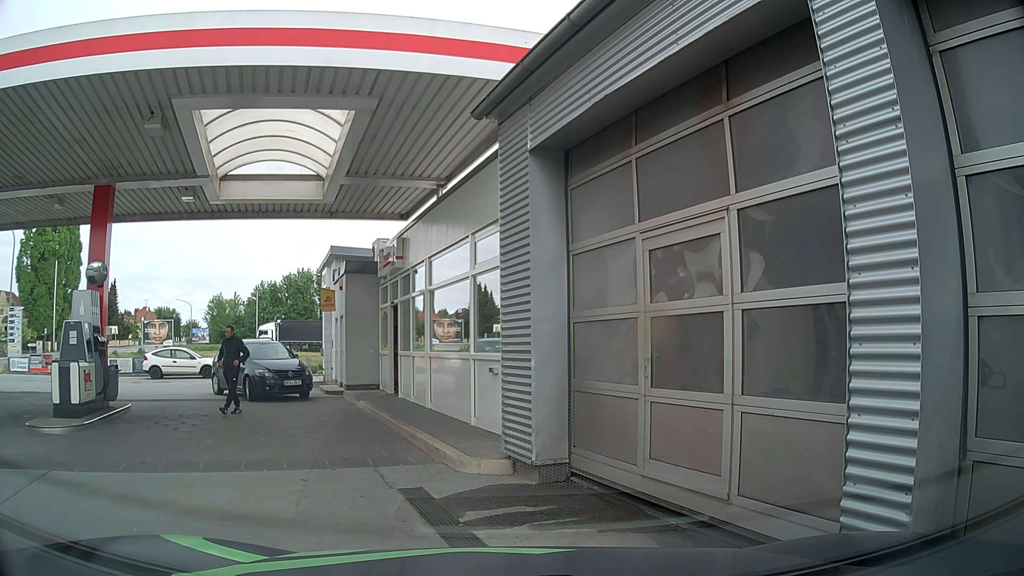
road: service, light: Day
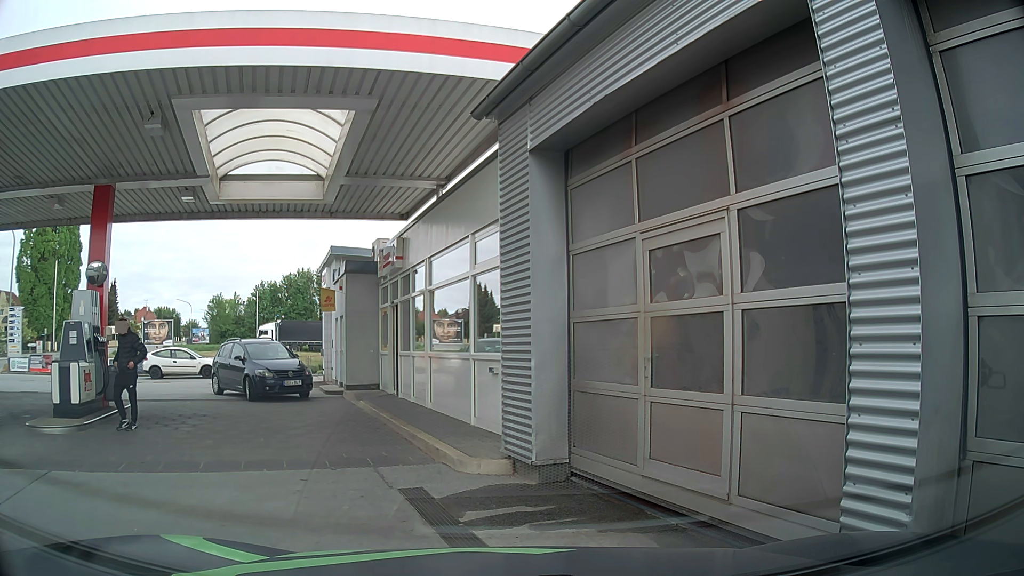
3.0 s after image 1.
(0.0, 0.0) m; 0°
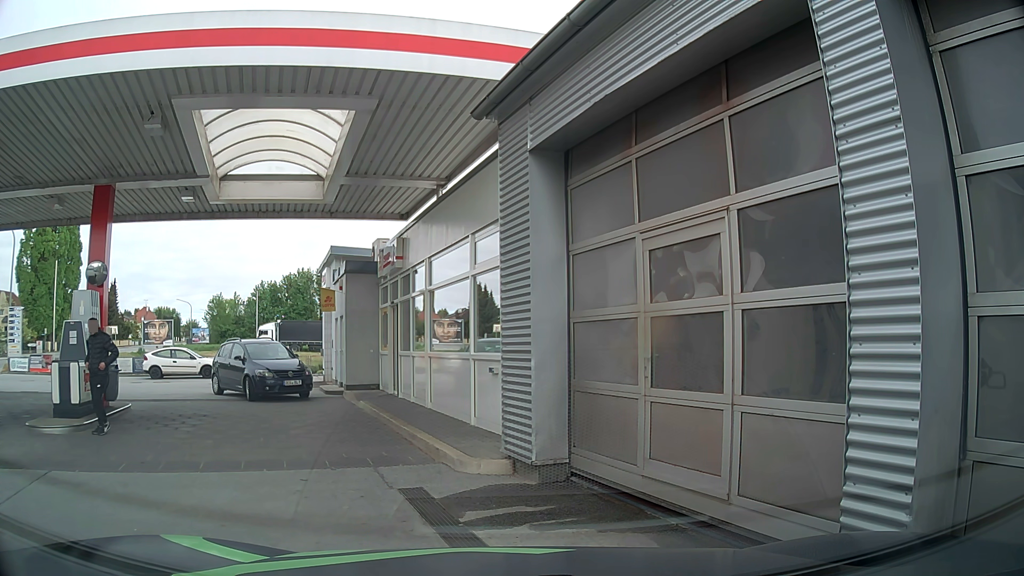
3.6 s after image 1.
(0.0, 0.0) m; 0°
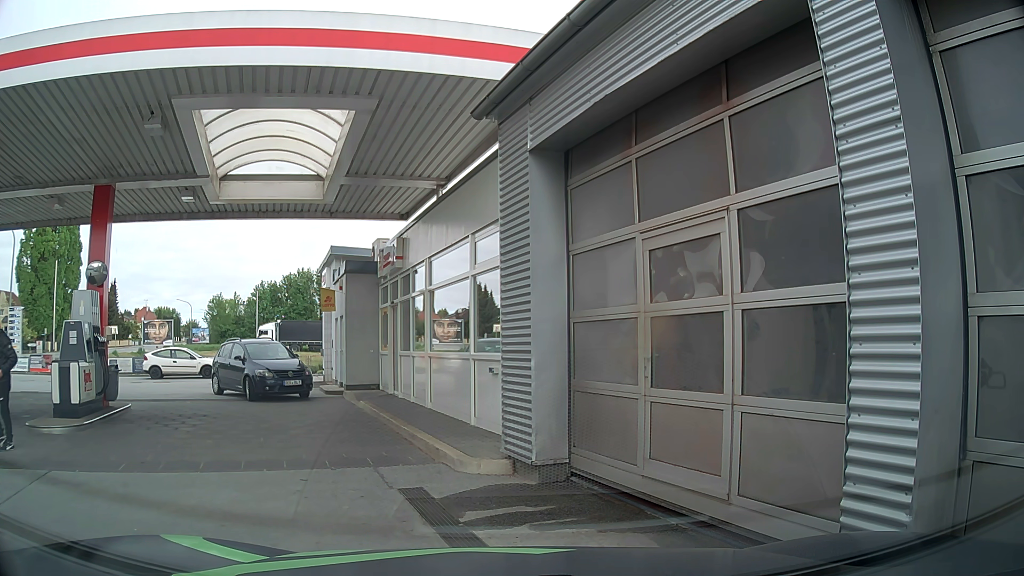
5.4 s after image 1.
(0.0, 0.0) m; 0°
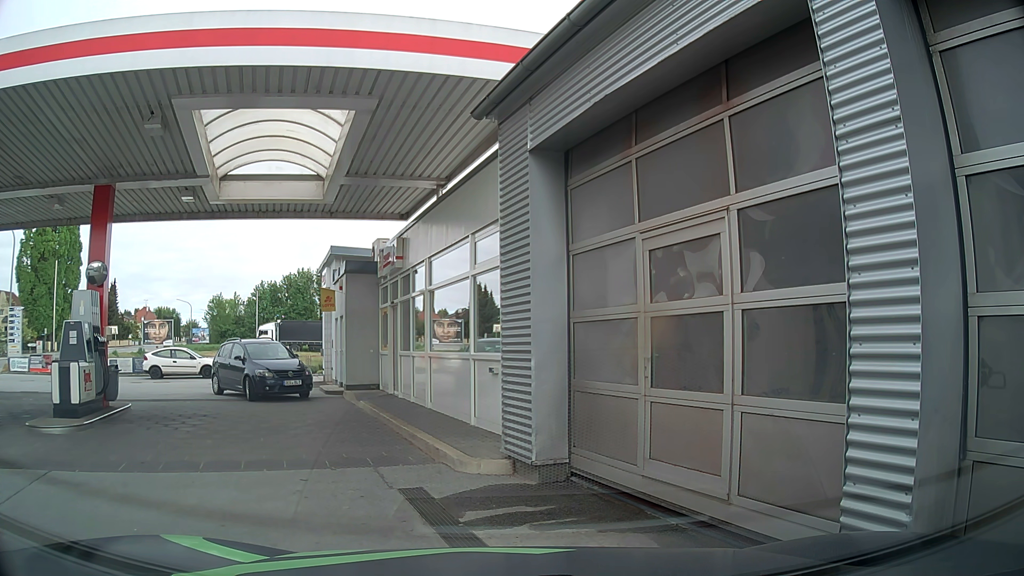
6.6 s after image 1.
(0.0, 0.0) m; 0°
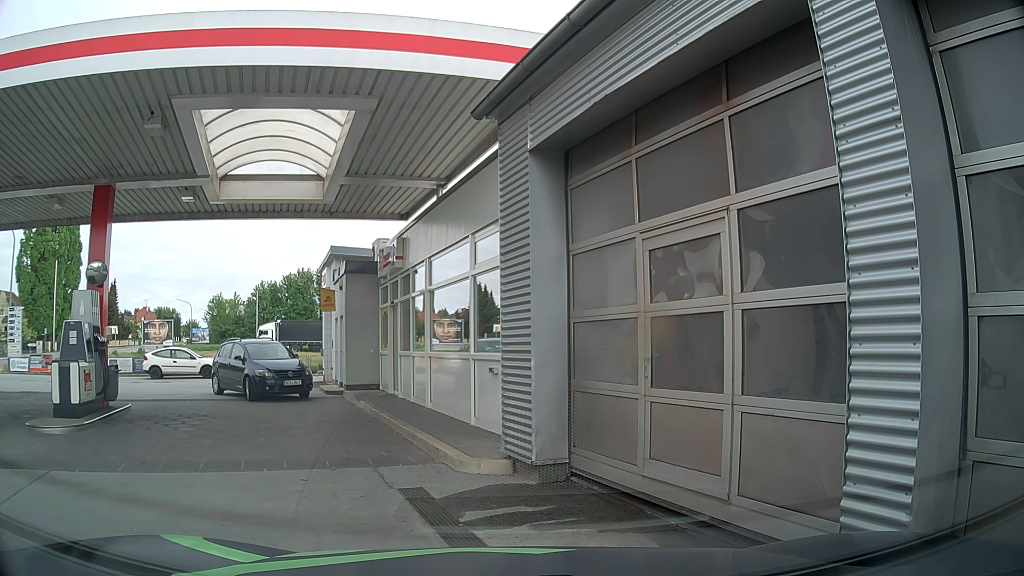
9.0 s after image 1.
(0.0, 0.0) m; 0°
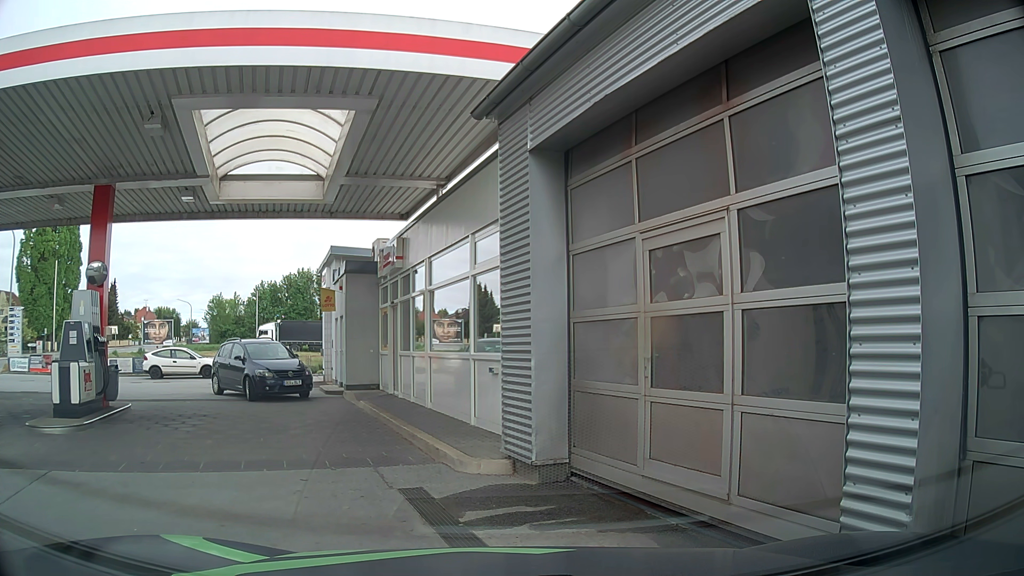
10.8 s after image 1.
(0.0, 0.0) m; 0°
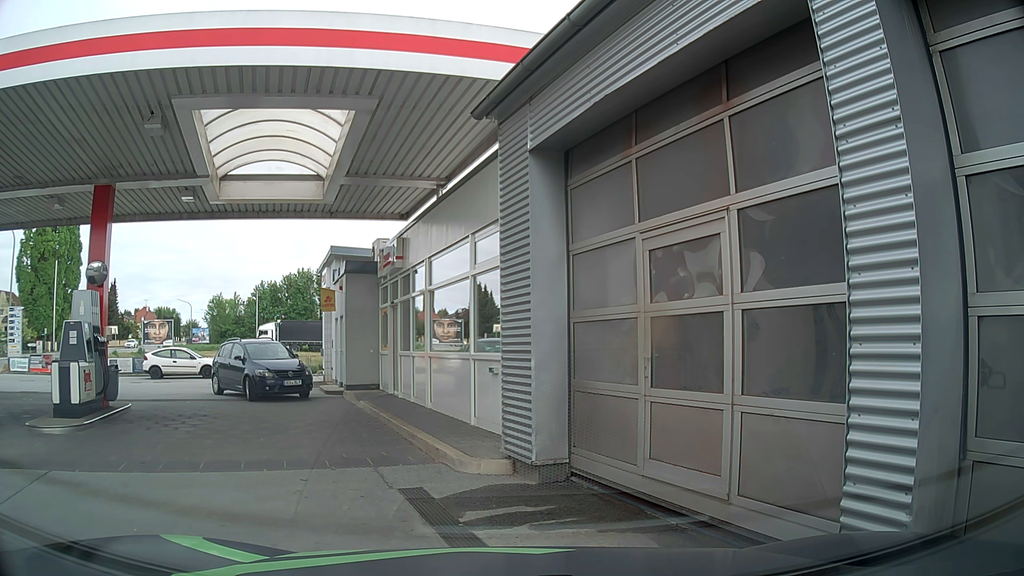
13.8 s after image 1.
(0.0, 0.0) m; 0°
